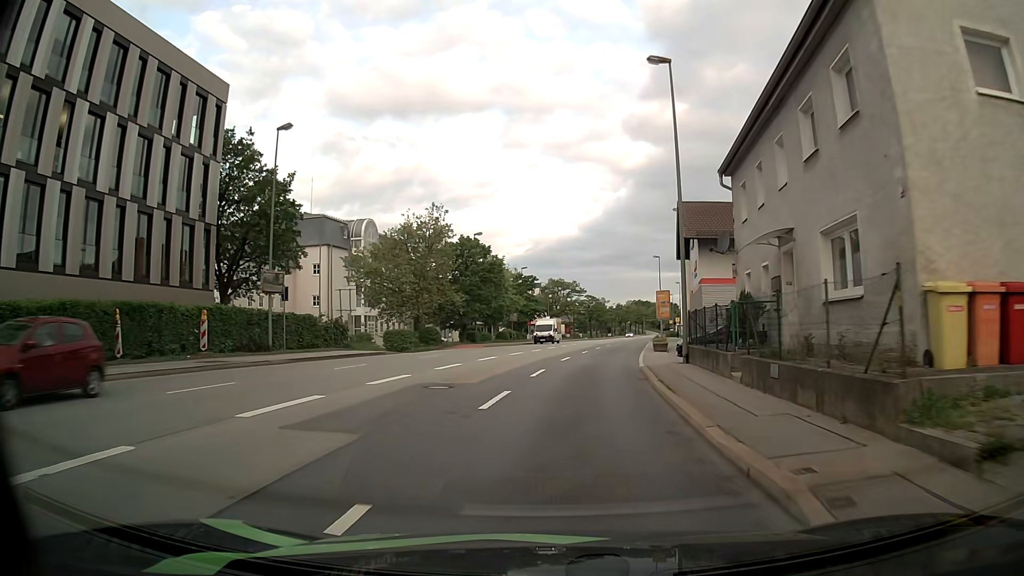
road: primary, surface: asphalt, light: Day
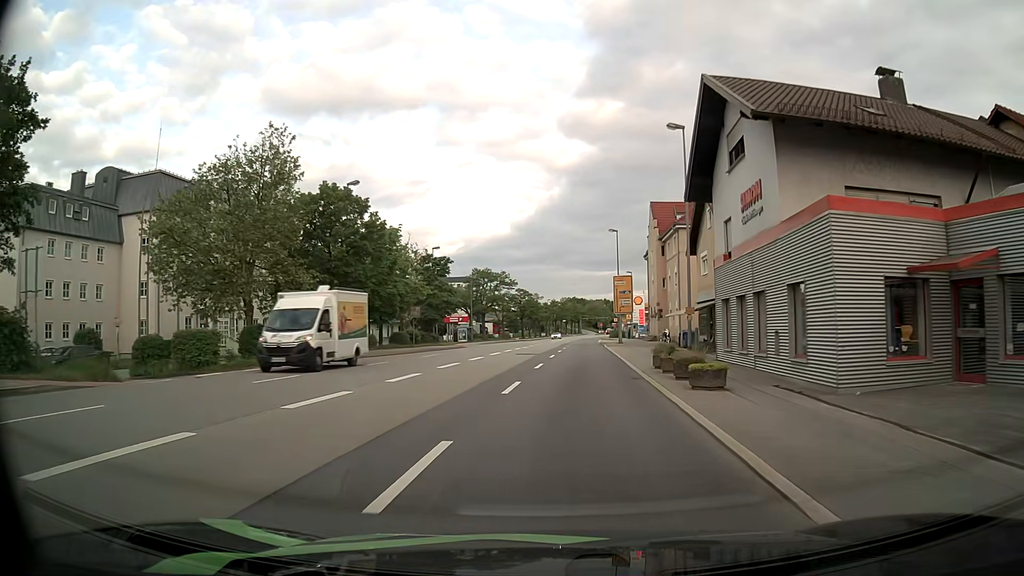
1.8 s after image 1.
(+1.0, +22.4) m; +6°
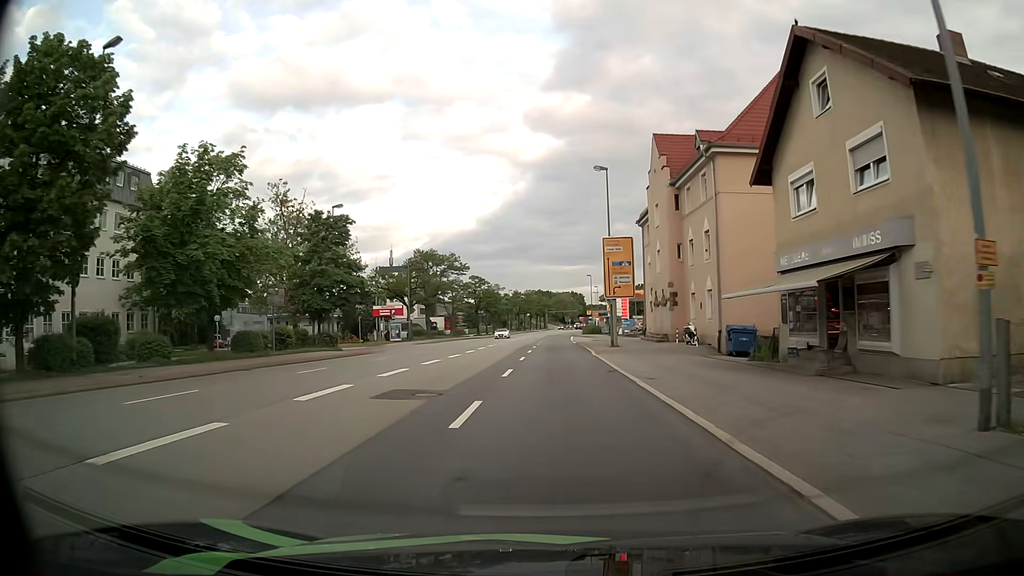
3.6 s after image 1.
(+0.7, +22.9) m; +3°
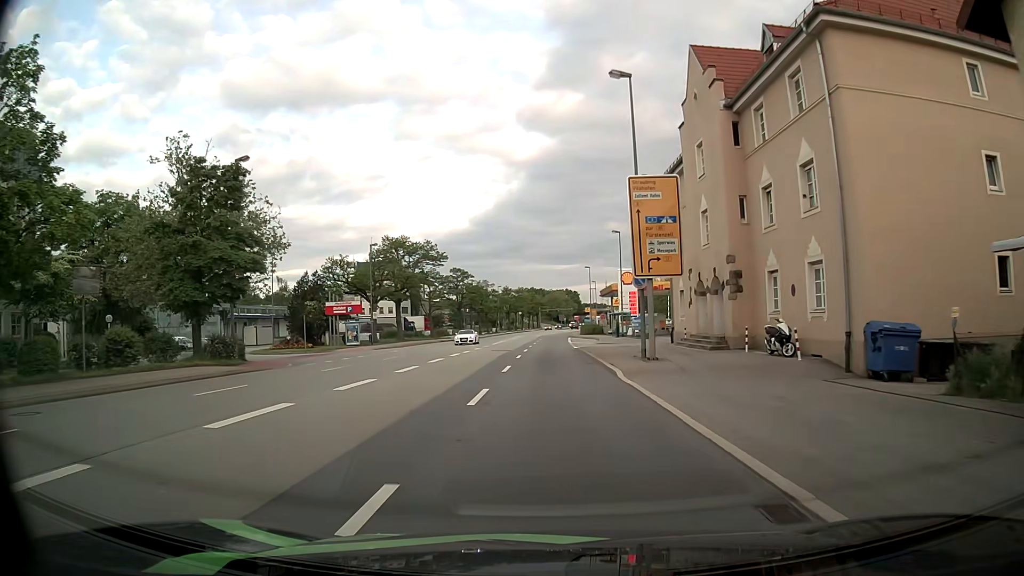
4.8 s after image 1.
(0.0, +15.1) m; +1°
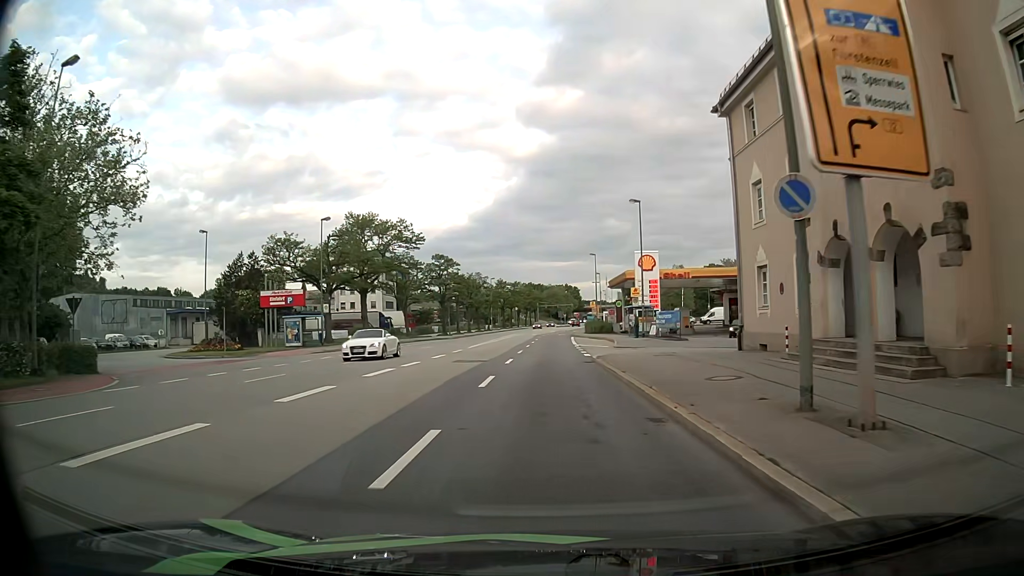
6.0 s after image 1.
(0.0, +15.1) m; -1°
